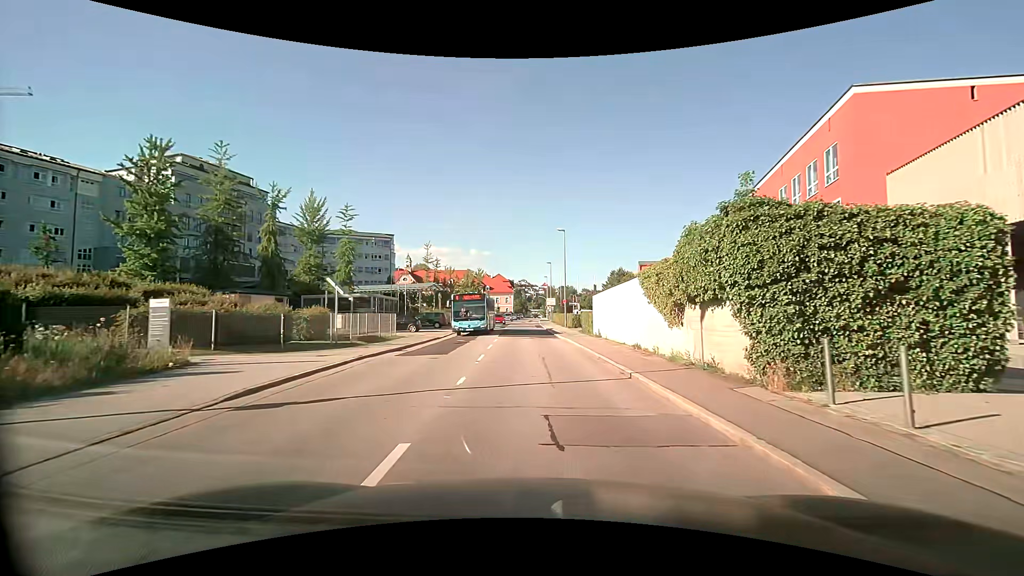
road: tertiary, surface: asphalt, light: Day
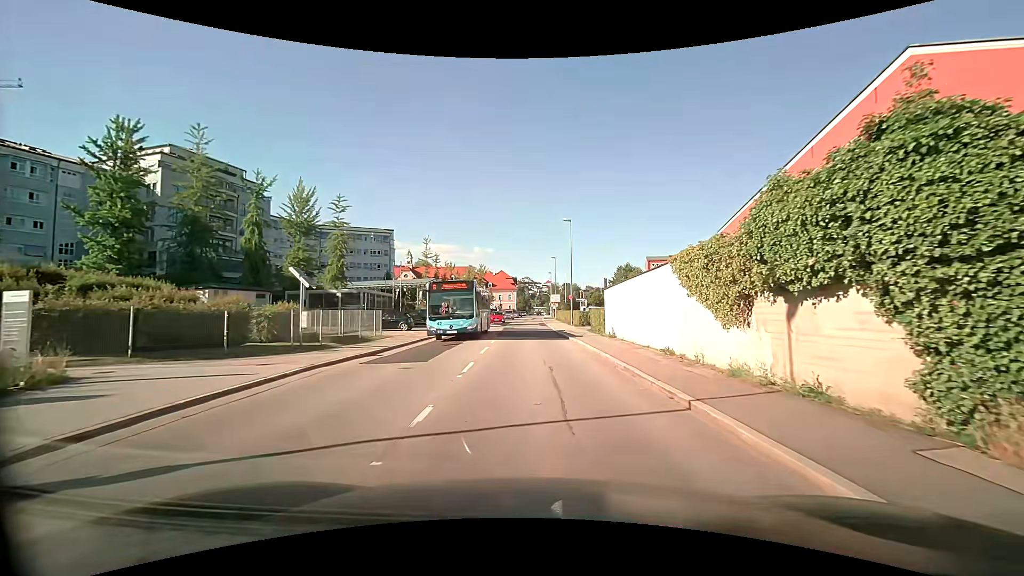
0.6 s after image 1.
(0.0, +3.9) m; -1°
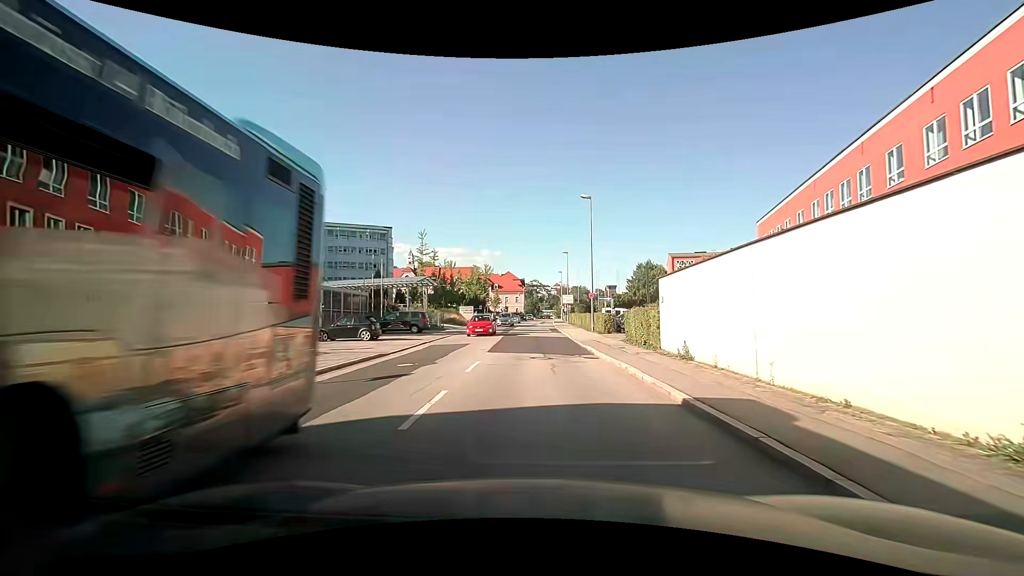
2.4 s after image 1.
(0.0, +10.5) m; 0°
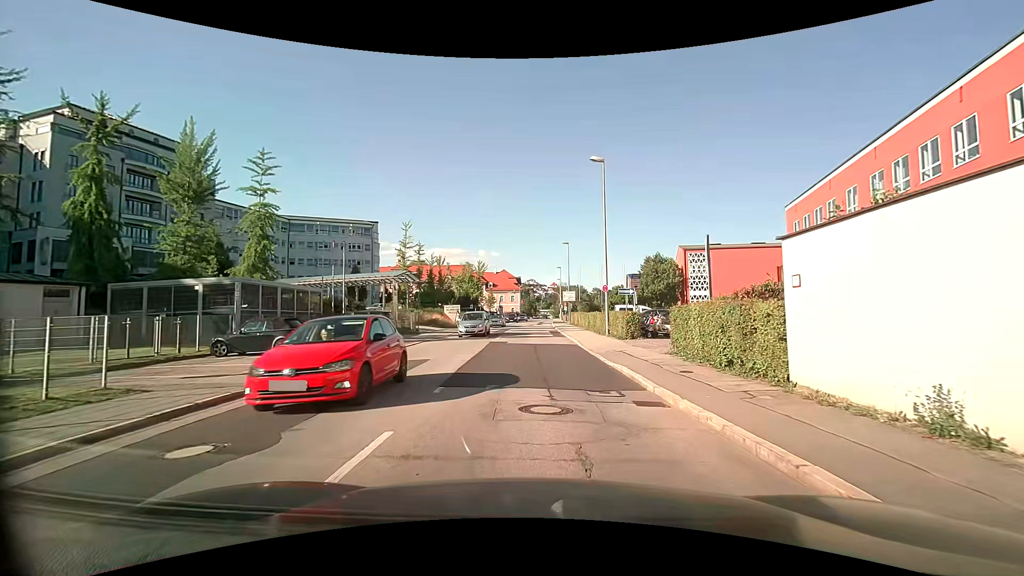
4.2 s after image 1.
(0.0, +8.8) m; 0°
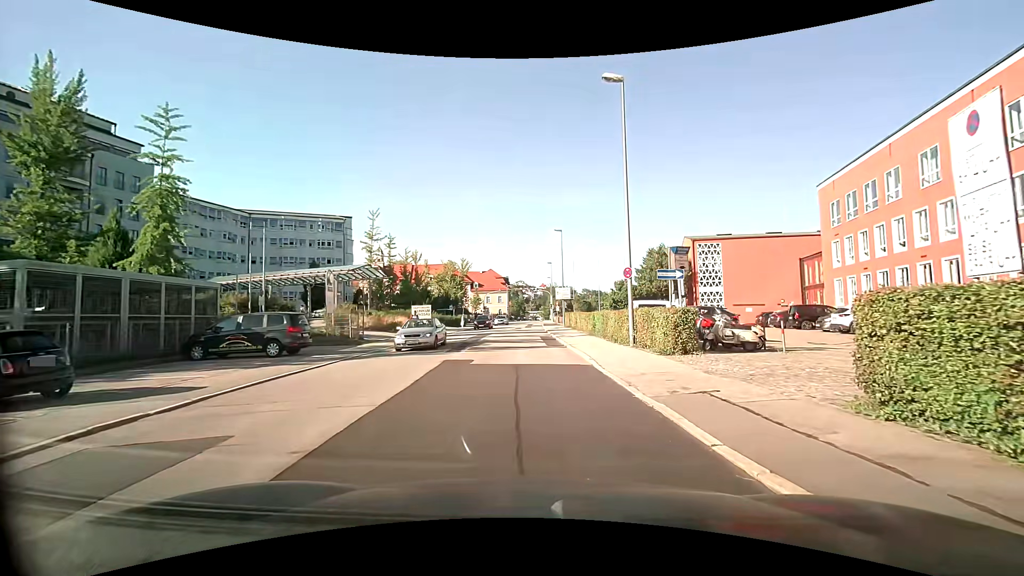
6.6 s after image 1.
(+0.1, +10.0) m; +2°
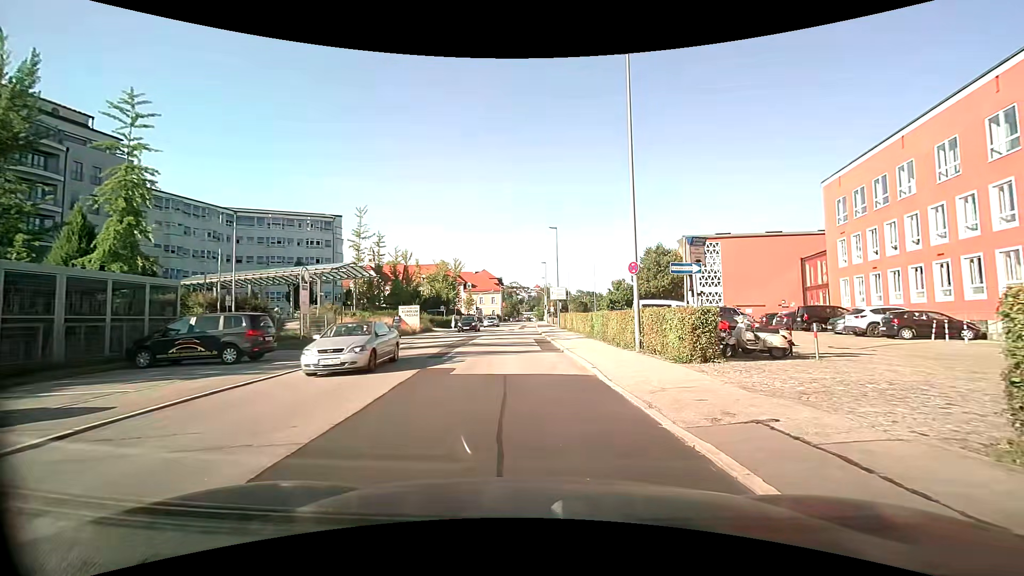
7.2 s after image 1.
(0.0, +2.2) m; 0°
